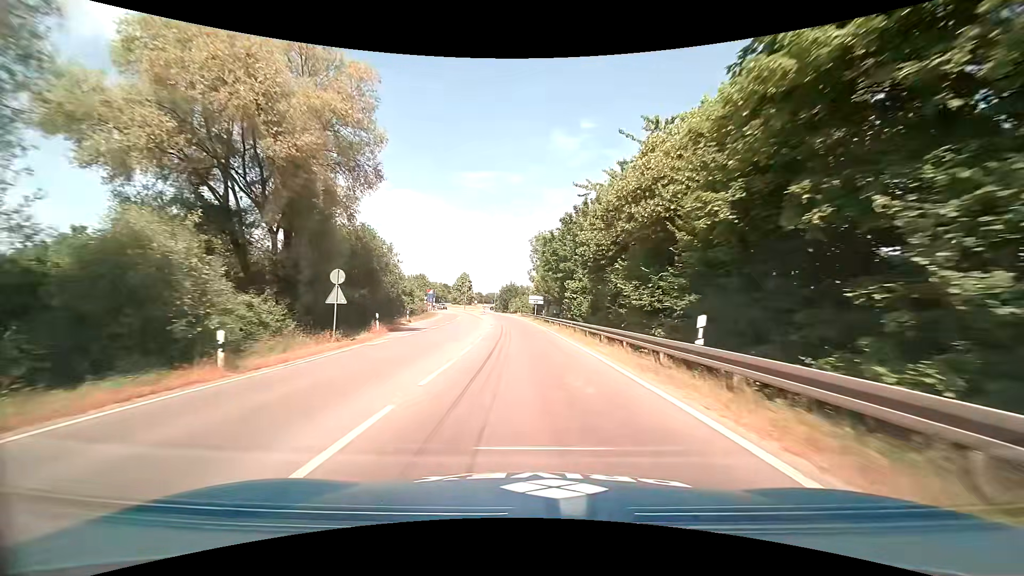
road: primary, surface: asphalt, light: Day
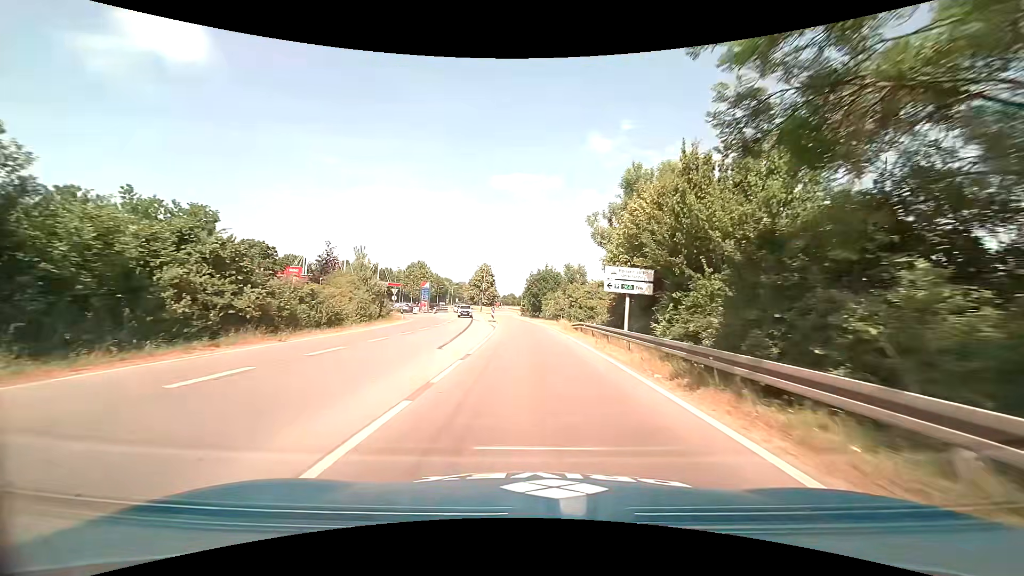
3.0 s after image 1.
(-1.6, +47.6) m; -5°
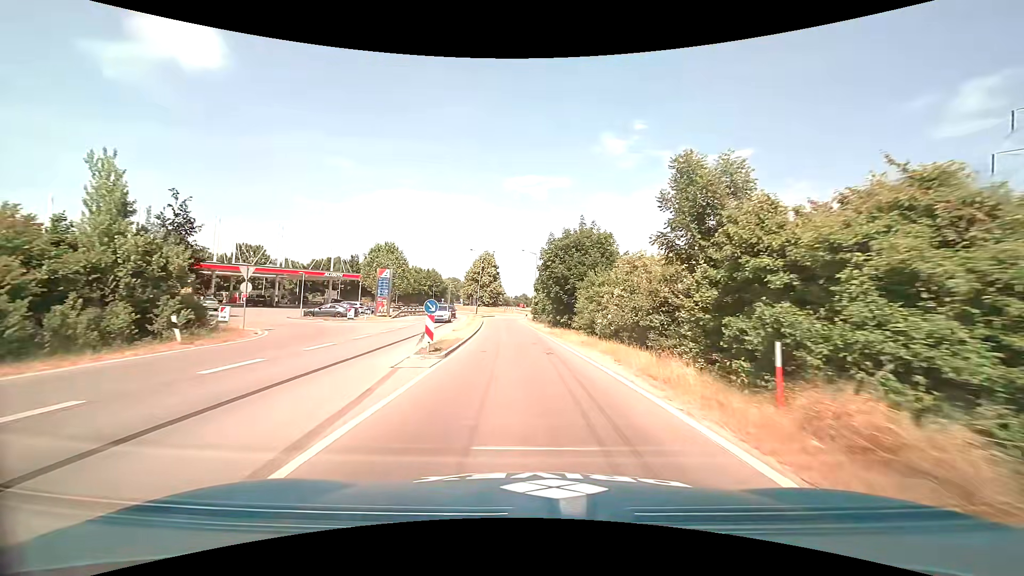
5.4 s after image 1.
(+0.1, +33.8) m; -1°
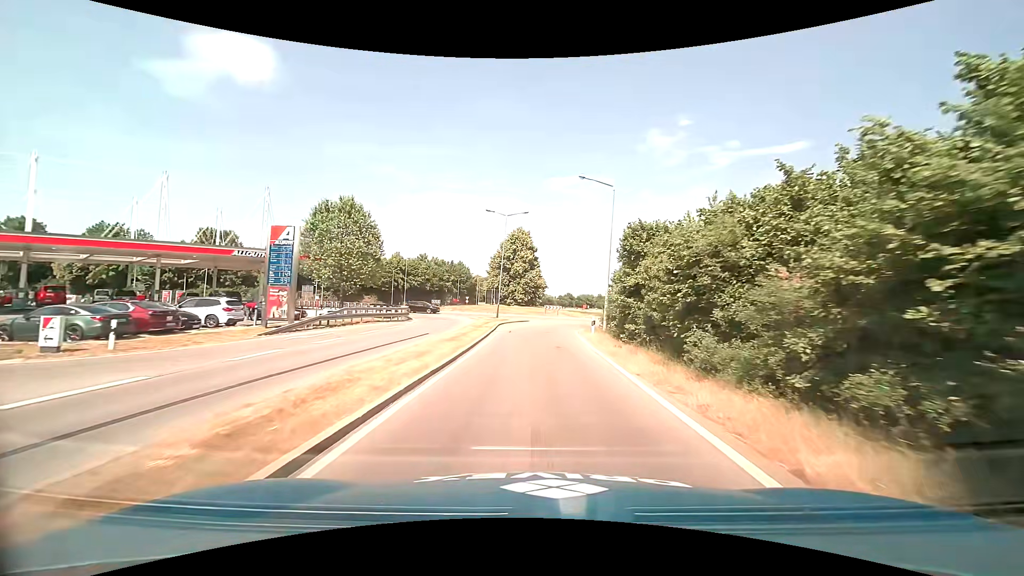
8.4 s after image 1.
(-1.3, +33.6) m; -5°
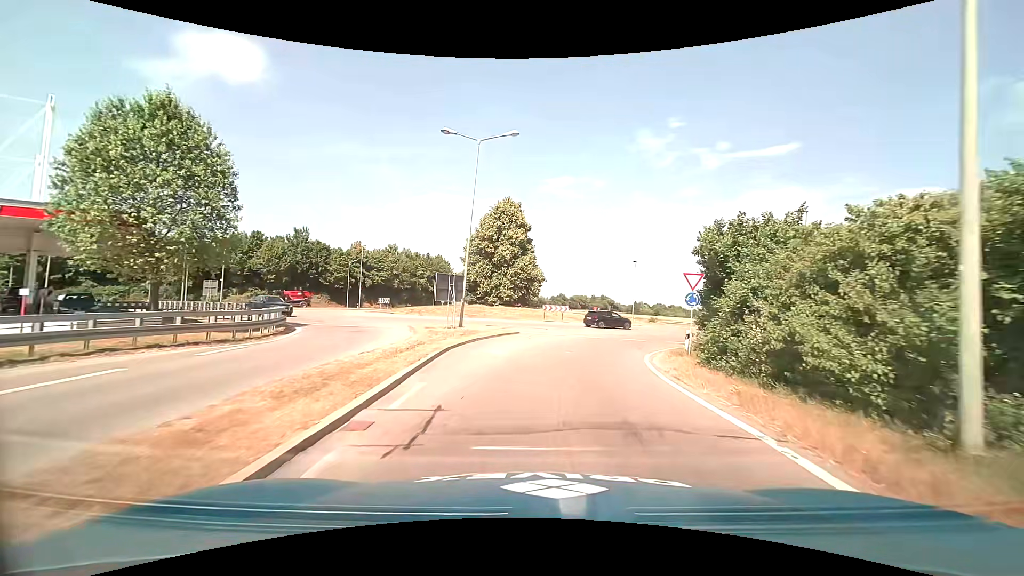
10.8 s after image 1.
(-0.1, +22.6) m; +1°
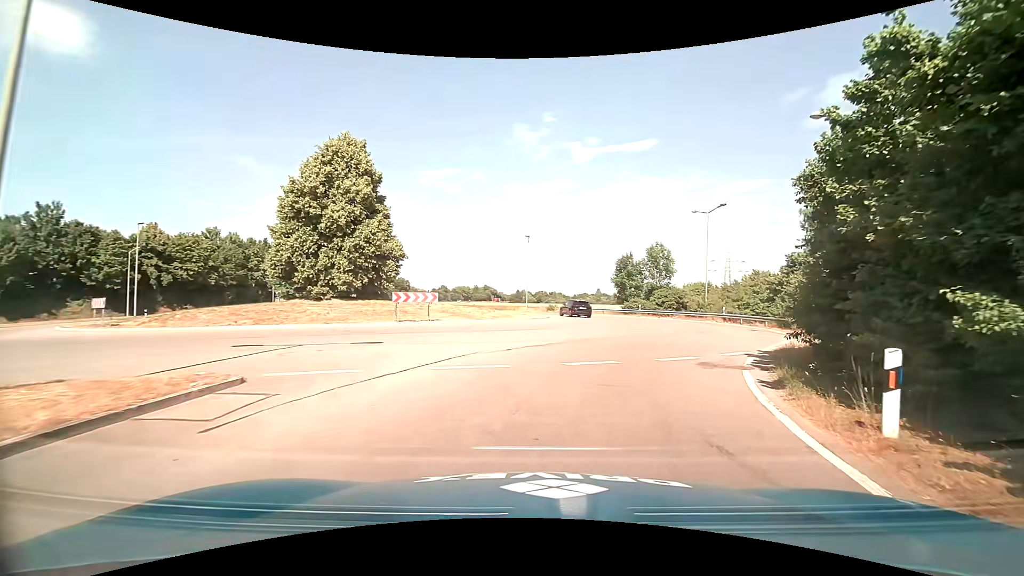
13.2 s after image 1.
(+1.6, +18.6) m; +13°
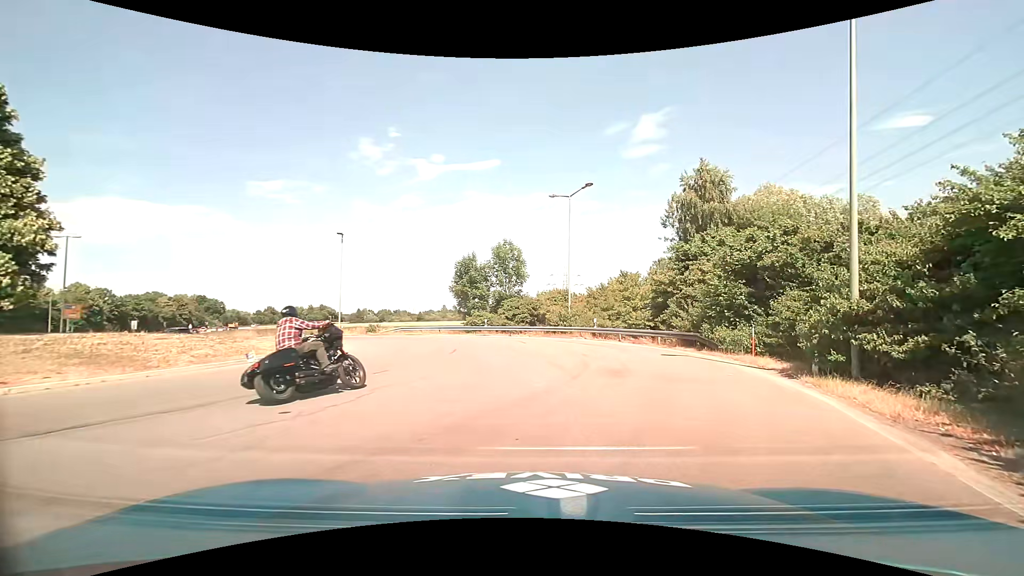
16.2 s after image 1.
(+2.5, +13.8) m; +18°
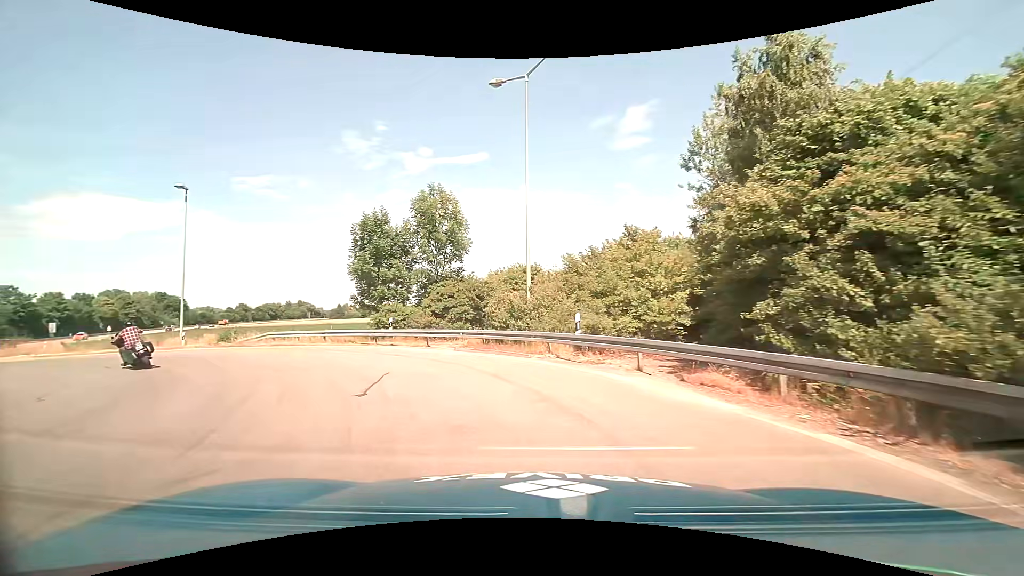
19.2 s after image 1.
(+2.4, +18.0) m; +2°
(-2, +10) (-7, +18) (-14, +25) (-24, +27) (-34, +28) (-43, +32) (-51, +38) (-57, +46) (-63, +54) (-69, +62) m
